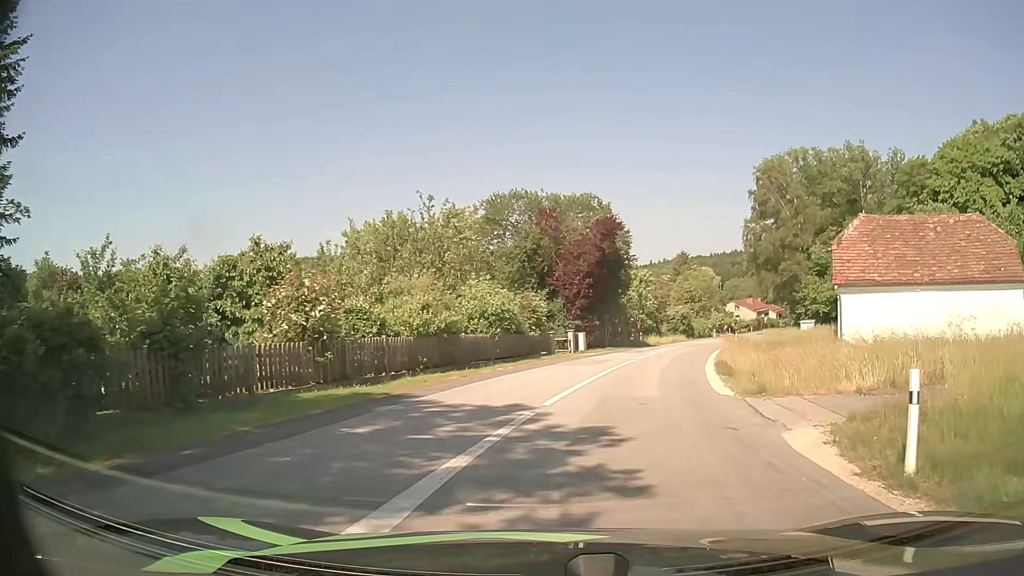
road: tertiary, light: Day
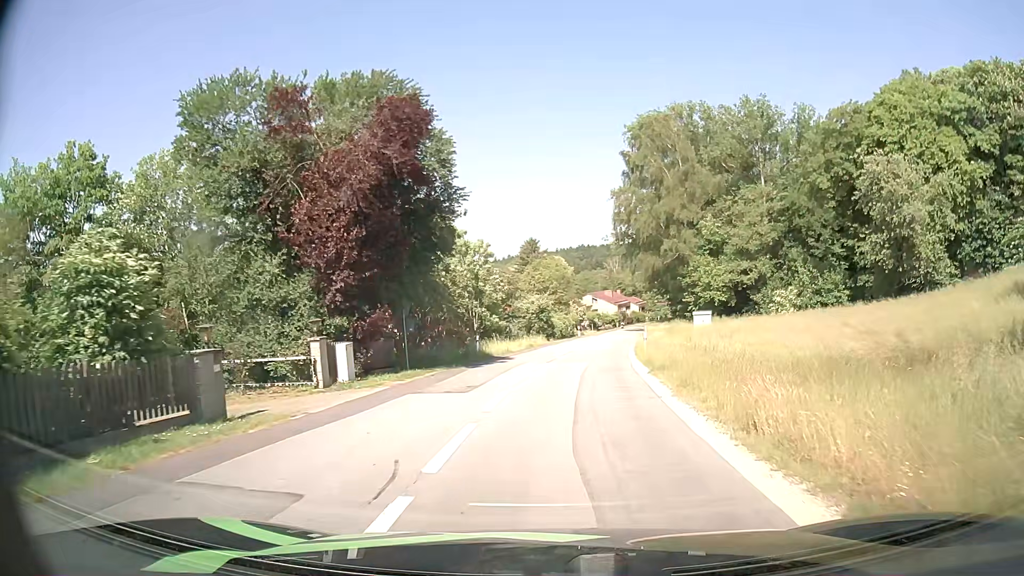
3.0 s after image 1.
(+2.5, +20.8) m; +12°
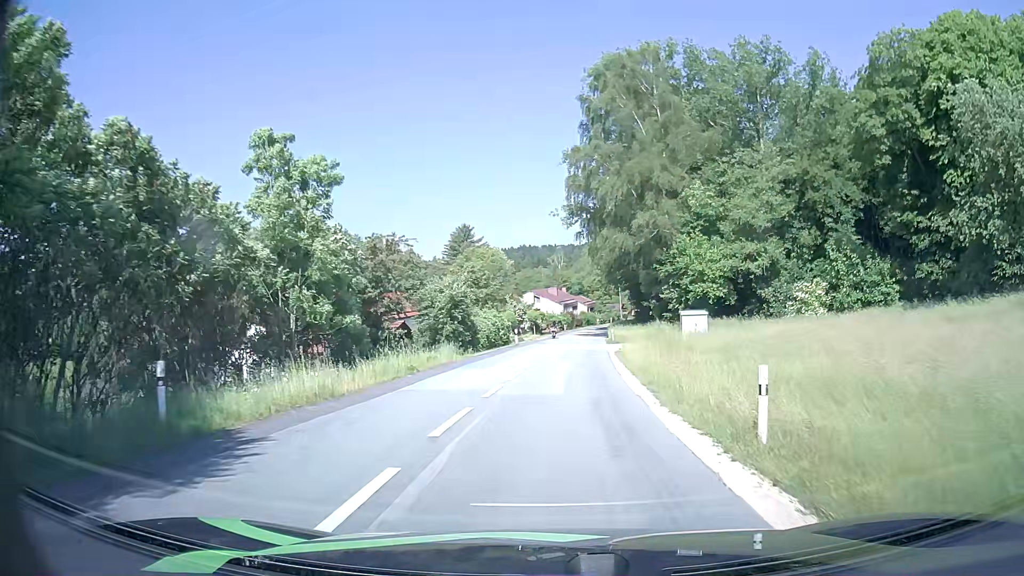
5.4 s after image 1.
(+1.0, +21.2) m; +5°
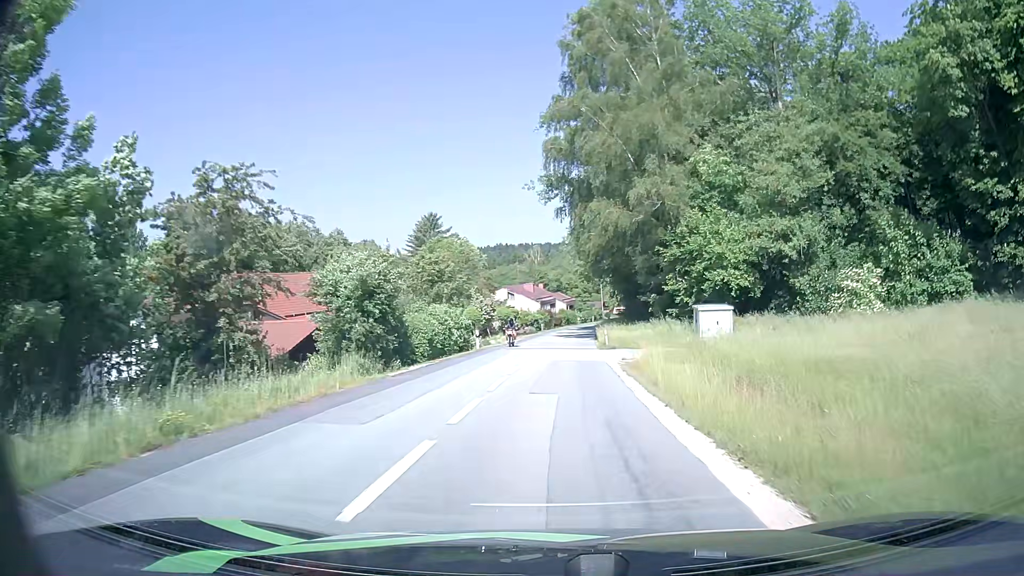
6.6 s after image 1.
(+0.2, +12.2) m; +2°
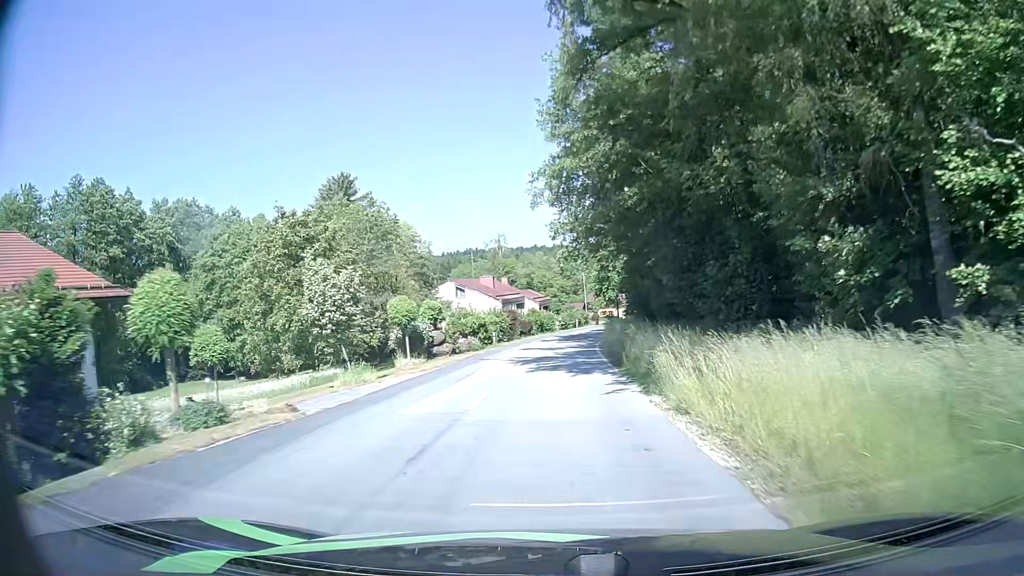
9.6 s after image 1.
(+0.9, +34.8) m; +2°
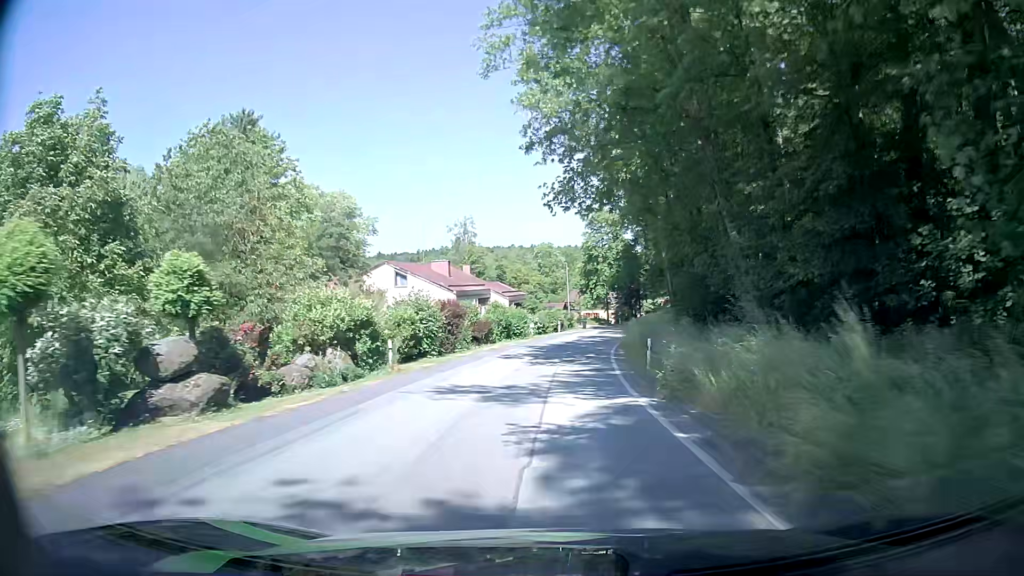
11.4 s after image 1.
(+0.3, +22.5) m; +2°
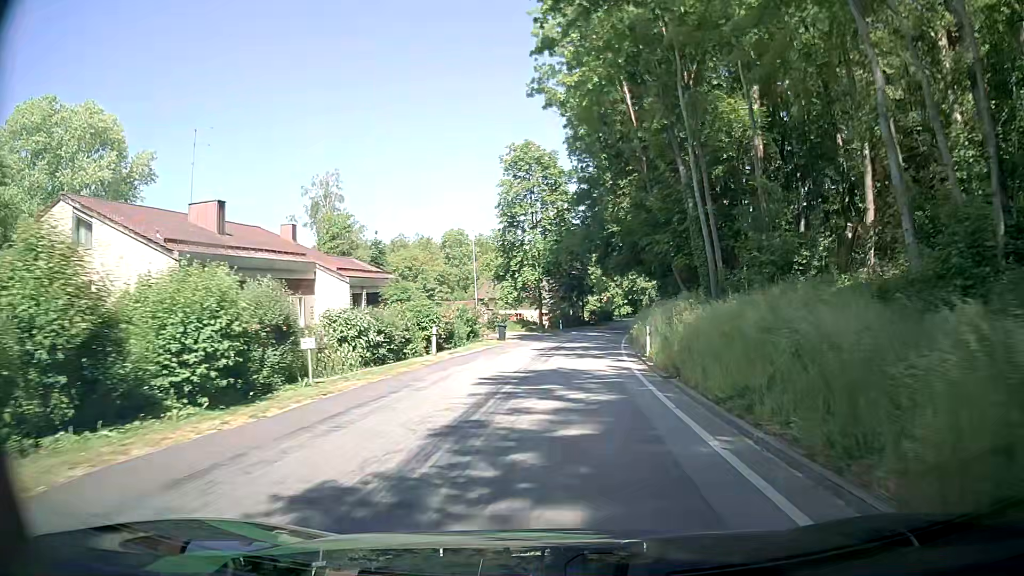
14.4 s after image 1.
(+2.0, +37.0) m; +7°
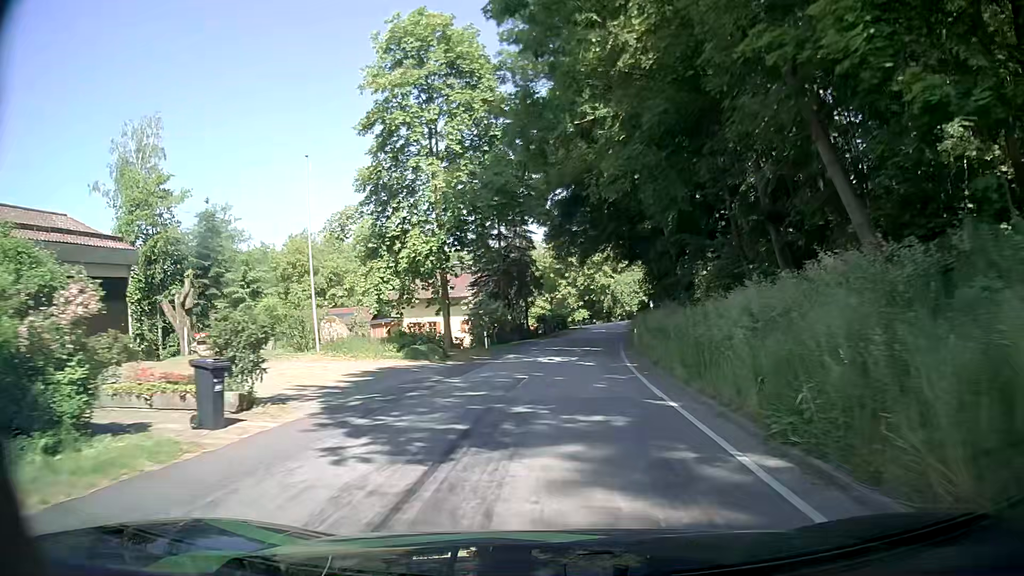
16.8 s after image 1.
(+1.1, +27.9) m; +4°
(0, +10) (+1, +20) (+2, +30) (+3, +40) (+4, +50) (+7, +60) (+9, +69) (+13, +79) (+17, +88) (+22, +96) m
